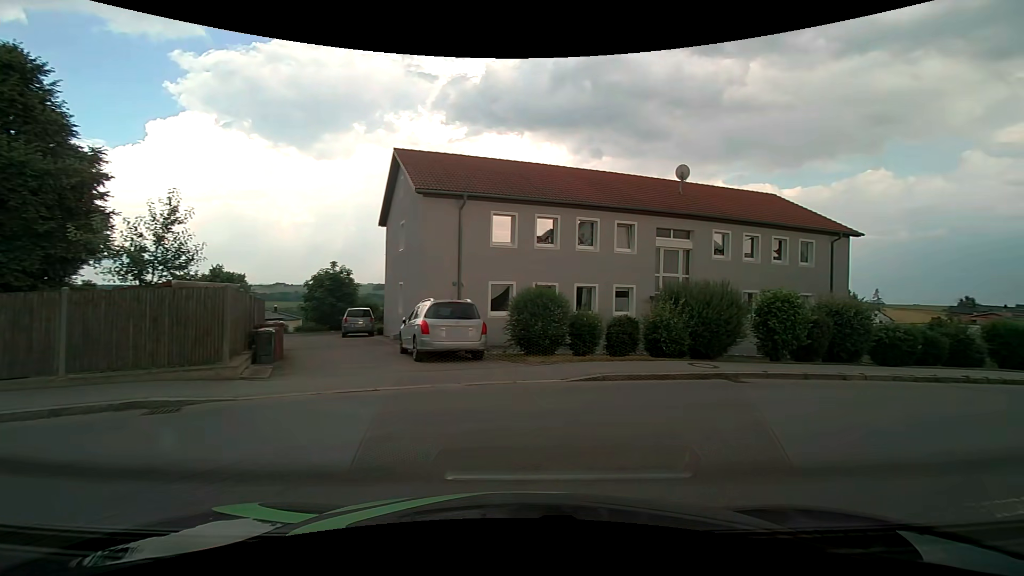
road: tertiary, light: Day
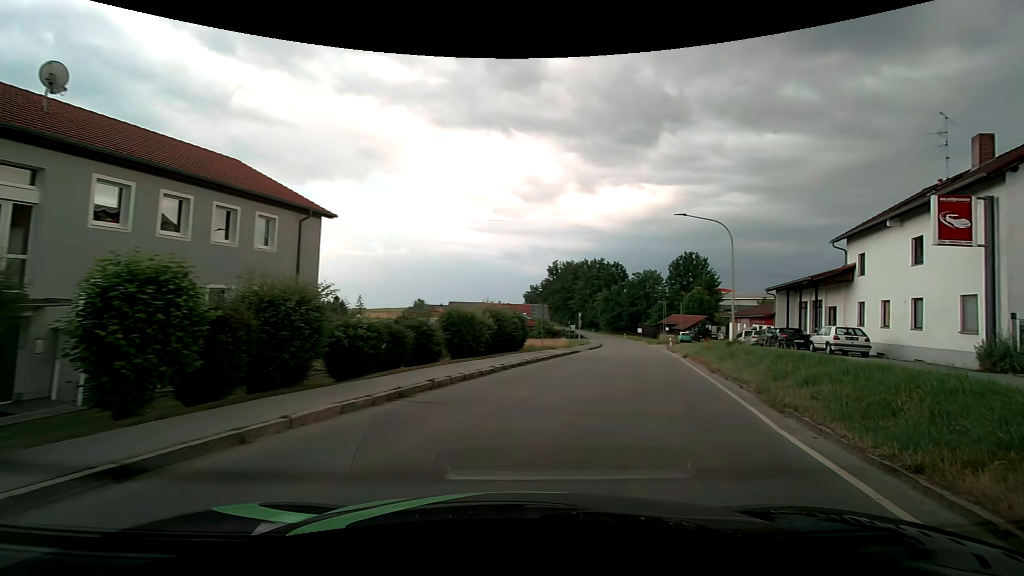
(+4.4, +8.2) m; +52°
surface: asphalt
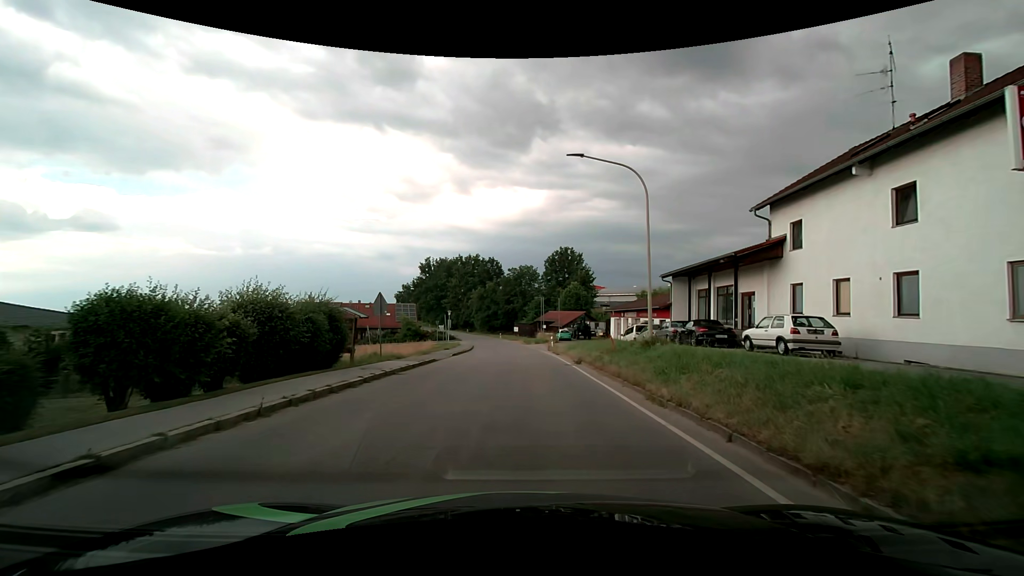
(+2.1, +10.1) m; +16°
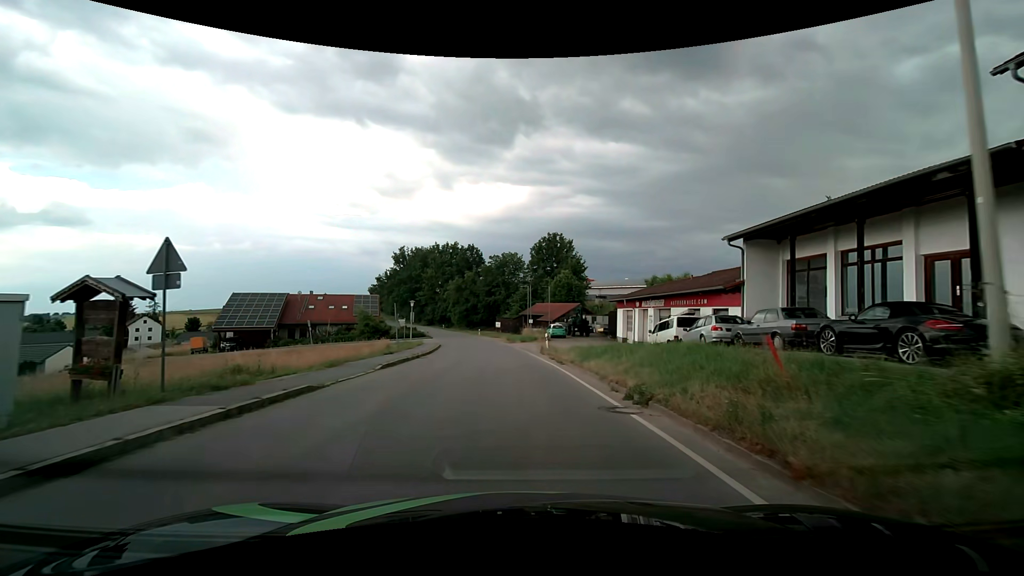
(+0.1, +13.7) m; +2°
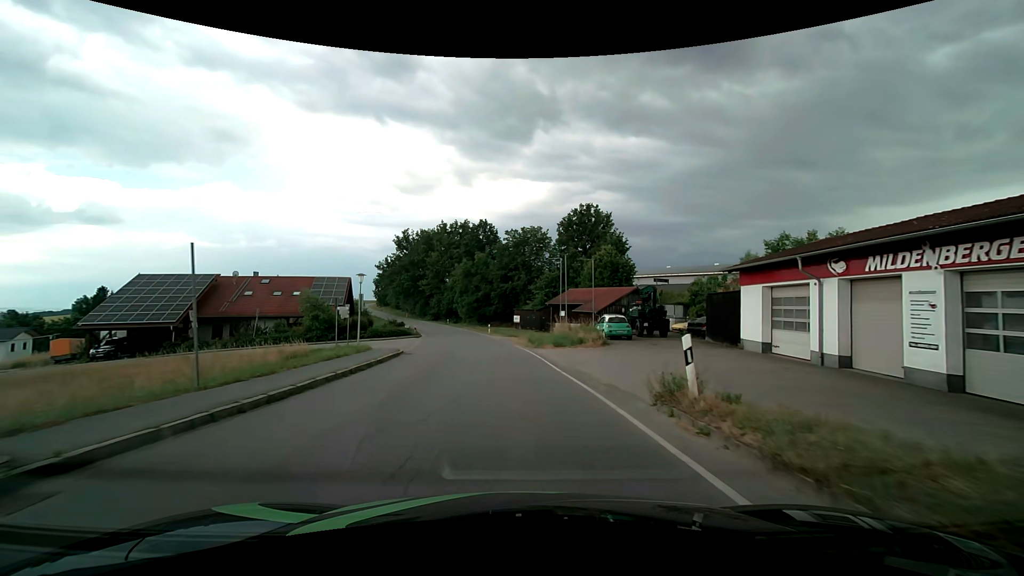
(-0.4, +22.9) m; -2°
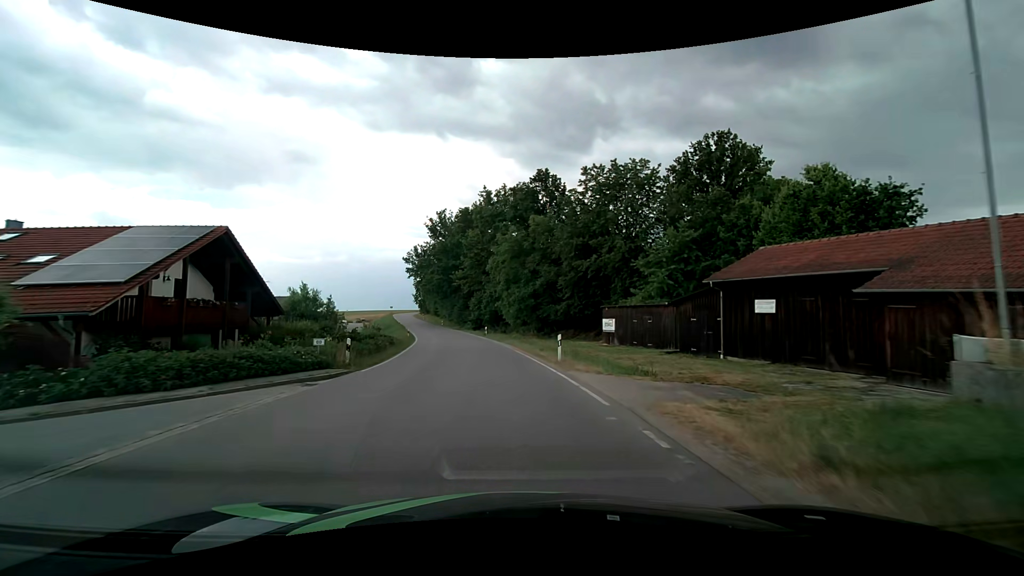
(-1.9, +34.6) m; -7°
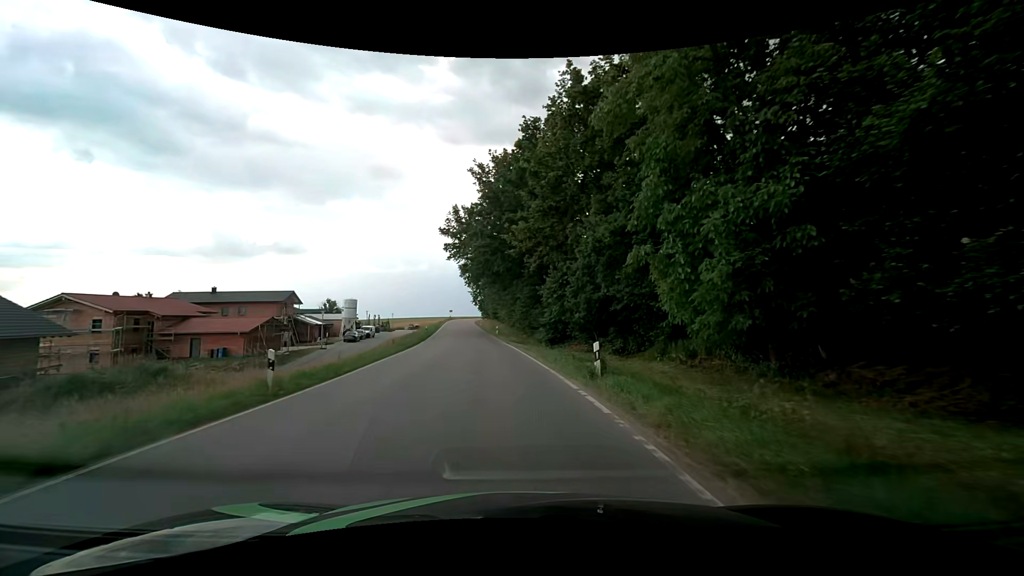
(-2.9, +37.6) m; -9°
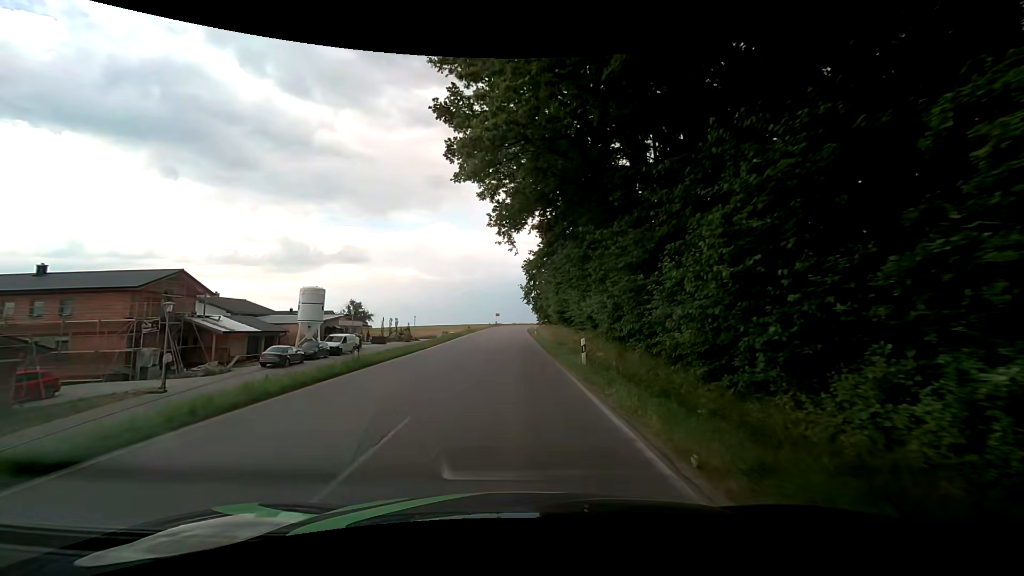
(-2.3, +37.0) m; -7°
(0, +10) (0, +20) (0, +30) (0, +40) (0, +50) (0, +60) (0, +70) (0, +80) (0, +90) (0, +100) m
